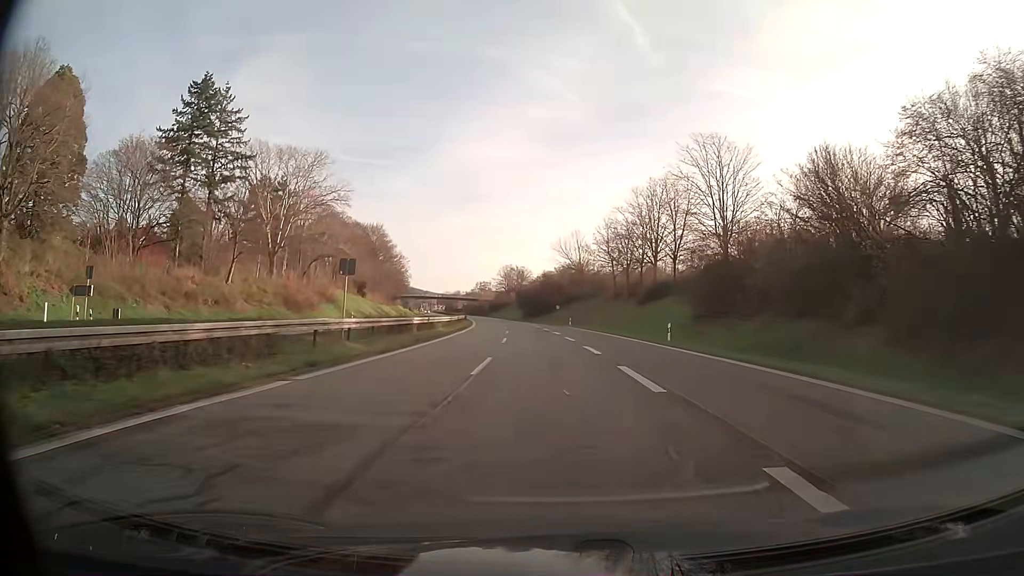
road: trunk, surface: asphalt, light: Day
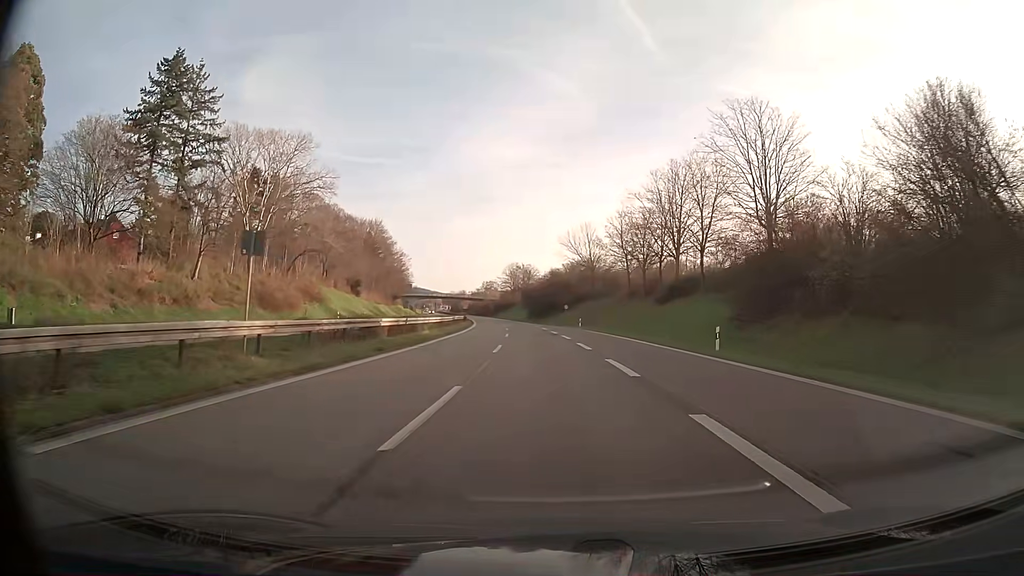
(0.0, +8.7) m; -1°
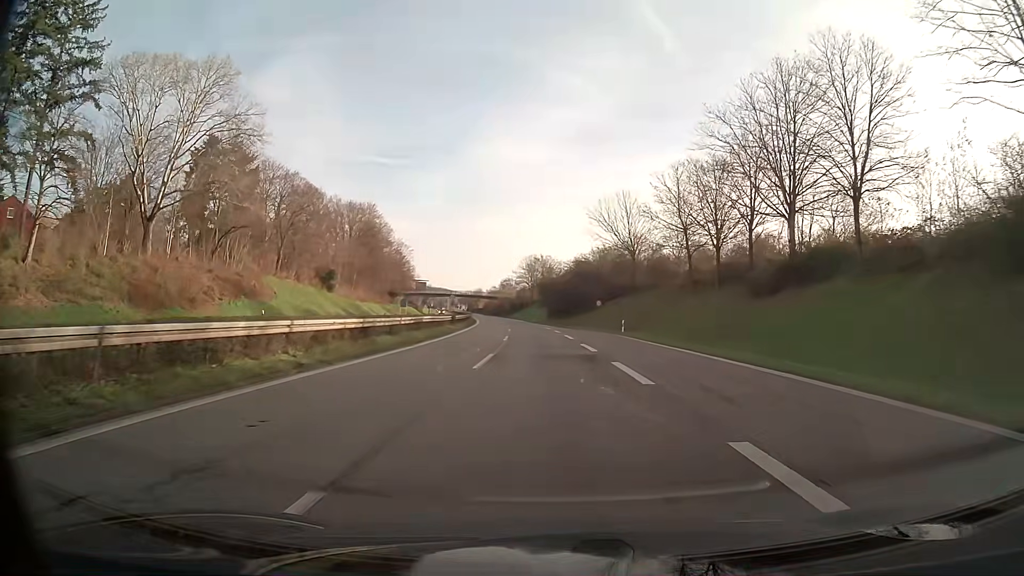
(-0.4, +26.0) m; -2°
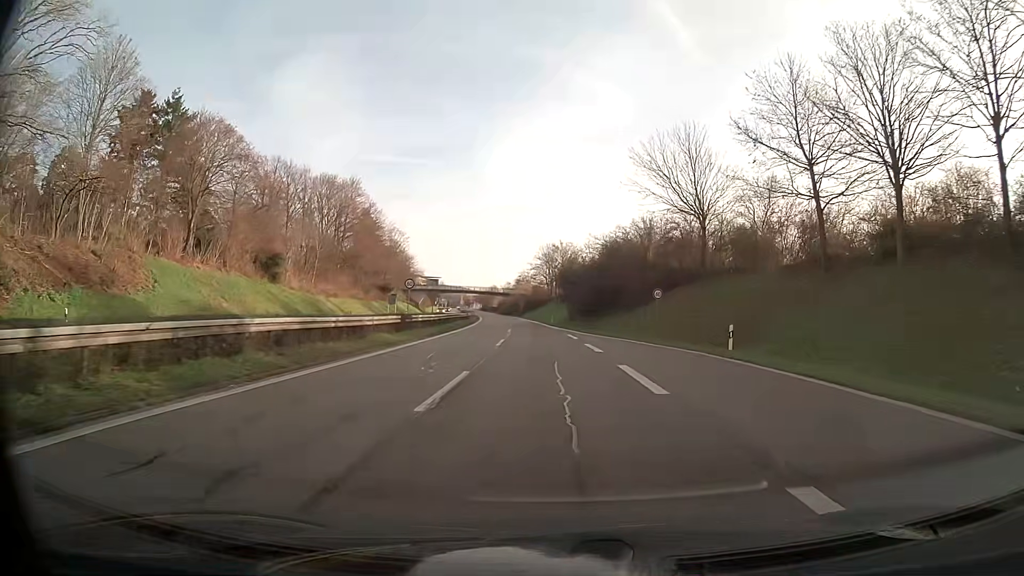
(-0.4, +26.0) m; -2°
